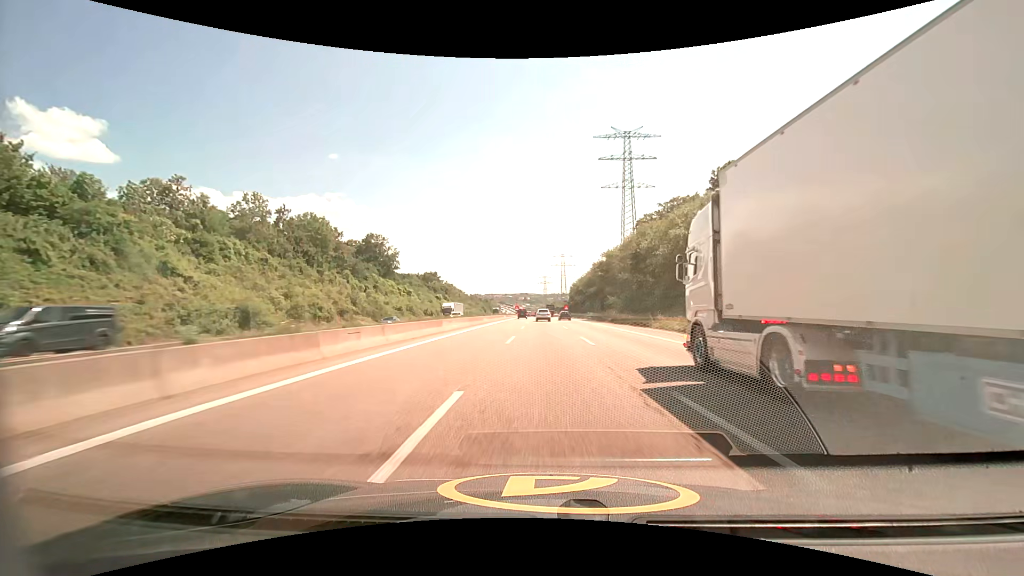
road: motorway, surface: asphalt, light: Day
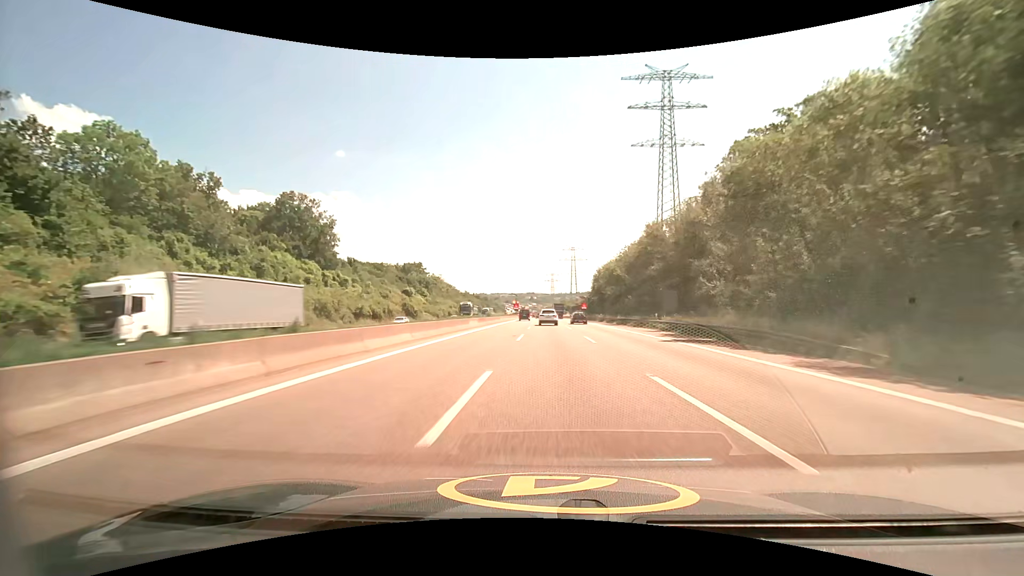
(-0.6, +51.1) m; -1°
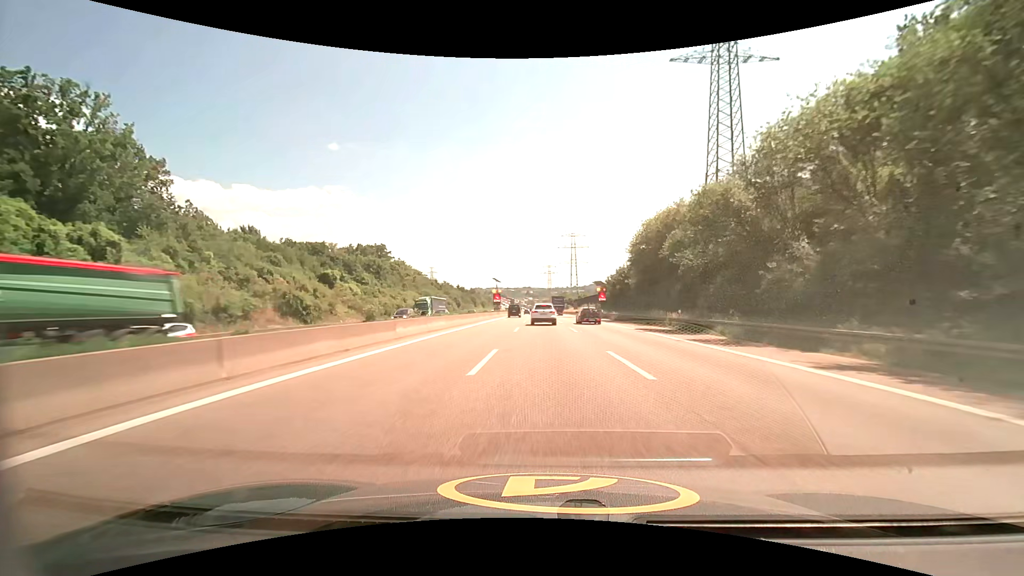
(+0.3, +48.4) m; +1°
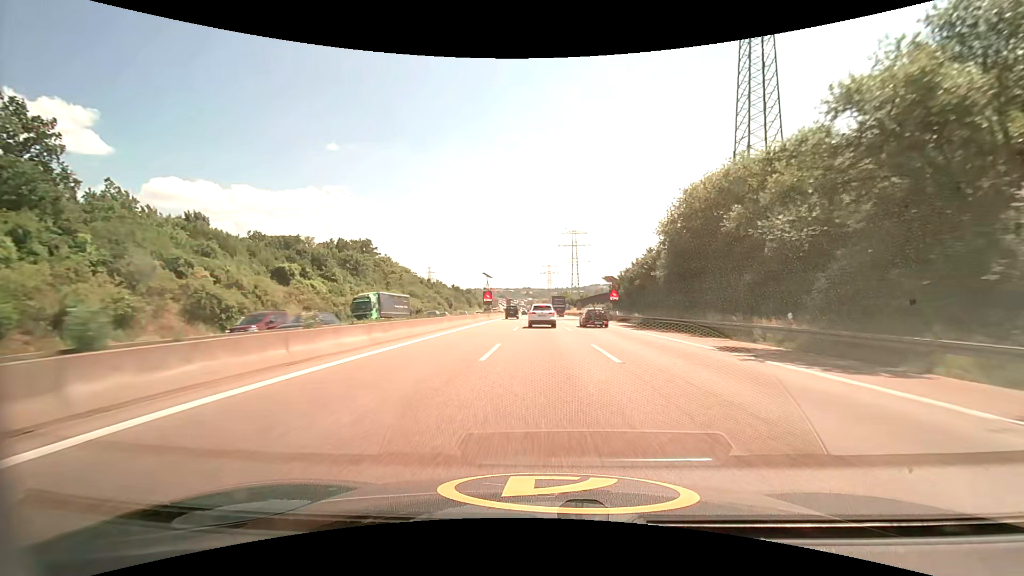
(0.0, +14.9) m; 0°
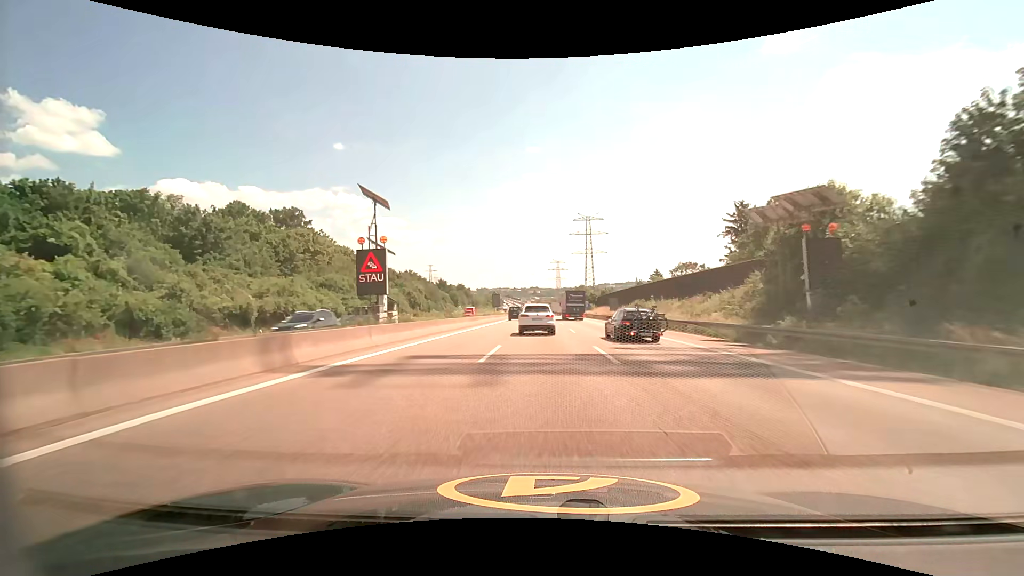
(-0.3, +52.8) m; -1°
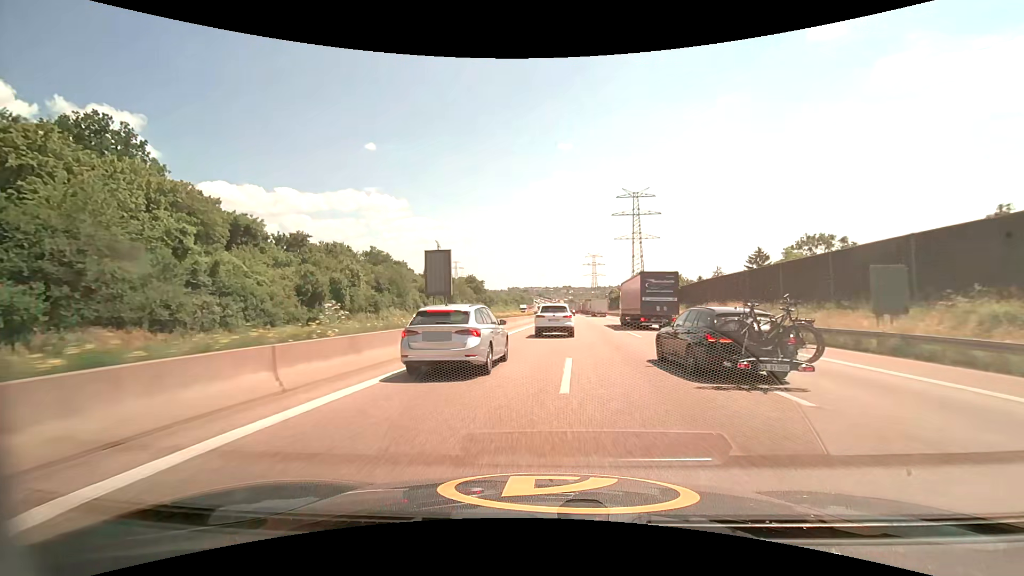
(-1.1, +58.2) m; -4°
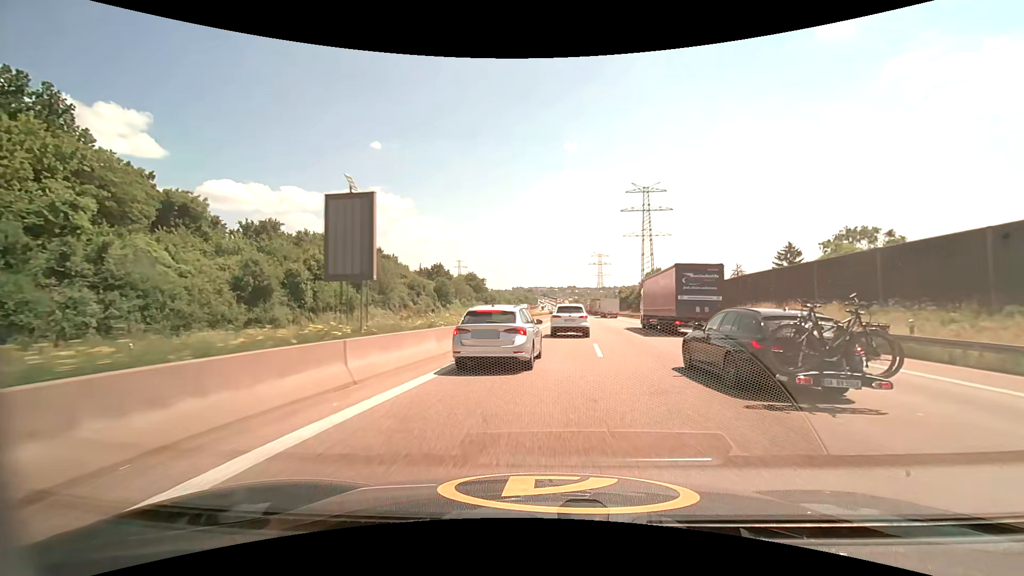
(-0.1, +11.1) m; -1°
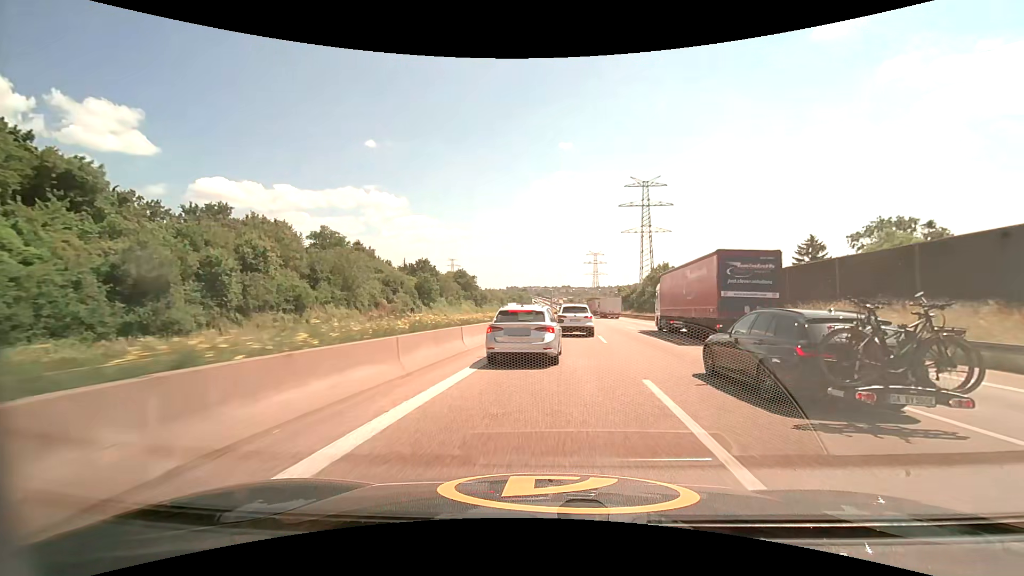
(0.0, +10.9) m; +1°
(0, +10) (0, +20) (+1, +30) (+2, +40) (+2, +50) (+3, +60) (+3, +70) (+4, +80) (+5, +90) (+5, +100) m
